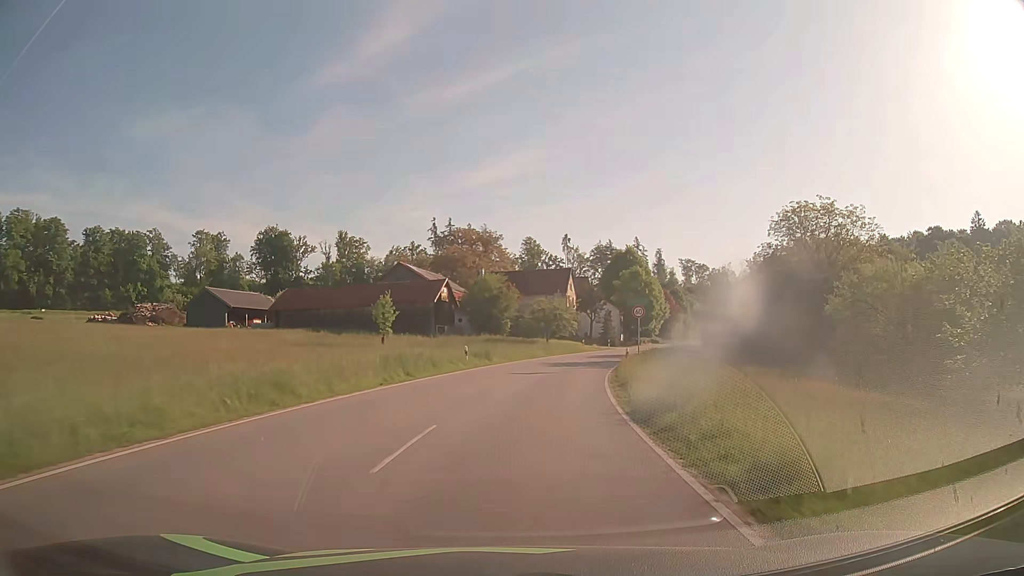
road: tertiary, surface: asphalt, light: Day
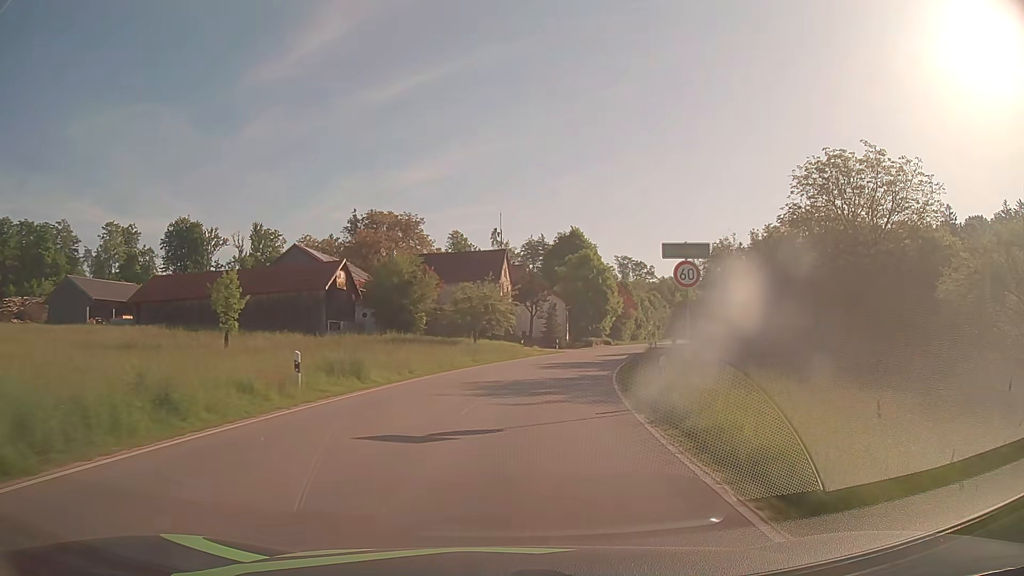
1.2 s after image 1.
(+0.9, +18.4) m; +6°
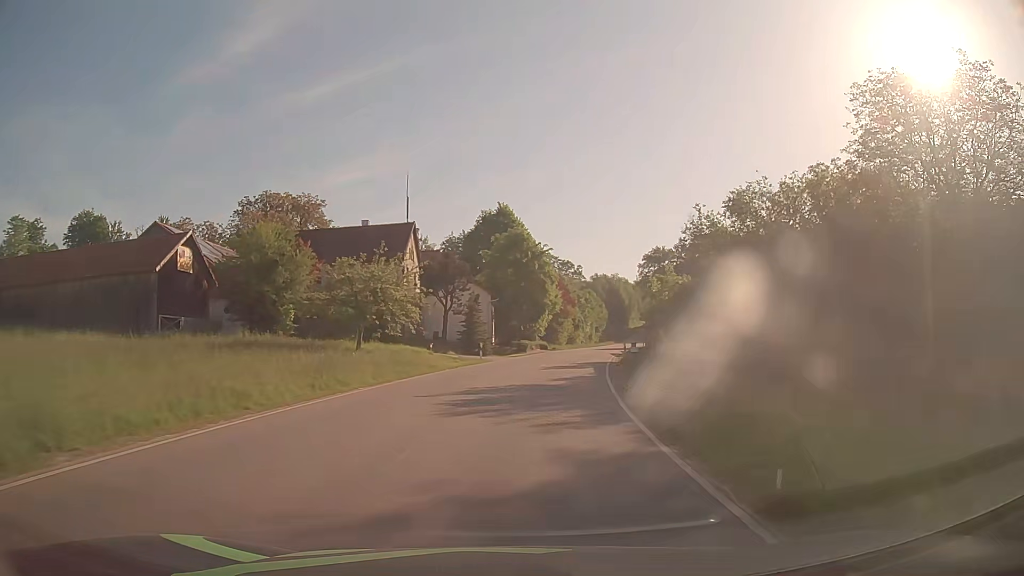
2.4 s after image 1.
(+1.0, +17.2) m; +7°
(0, +10) (+1, +20) (+3, +30) (+4, +40) (+6, +50) (+8, +59) (+11, +69) (+13, +79) (+16, +88) (+18, +98) m
